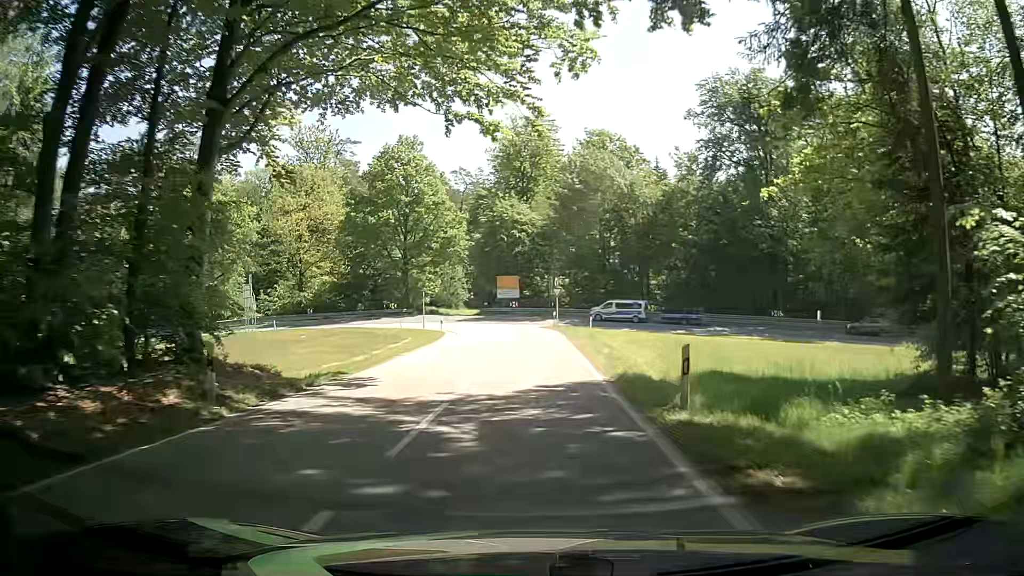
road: tertiary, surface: asphalt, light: Day
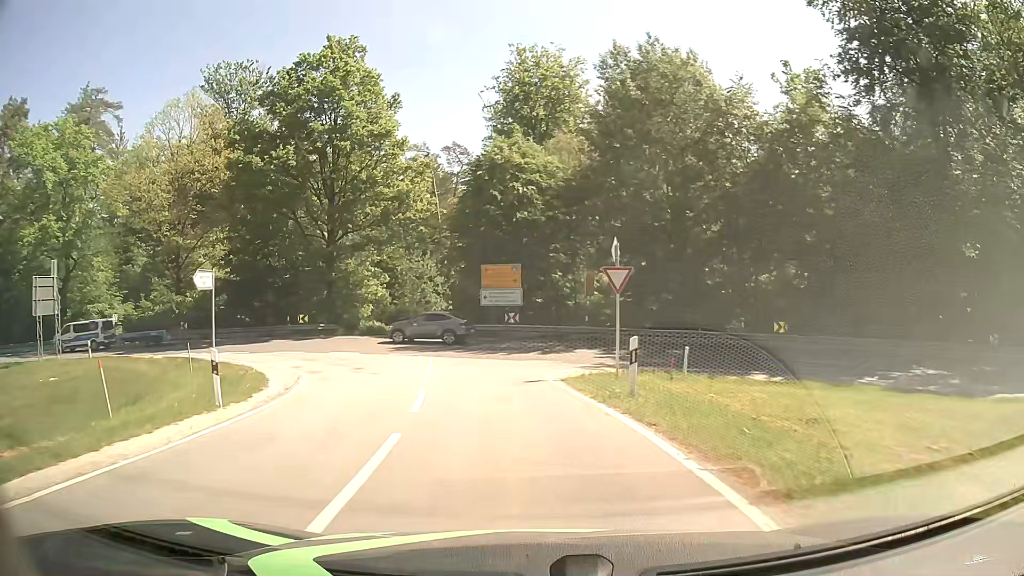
(+0.2, +32.4) m; -1°
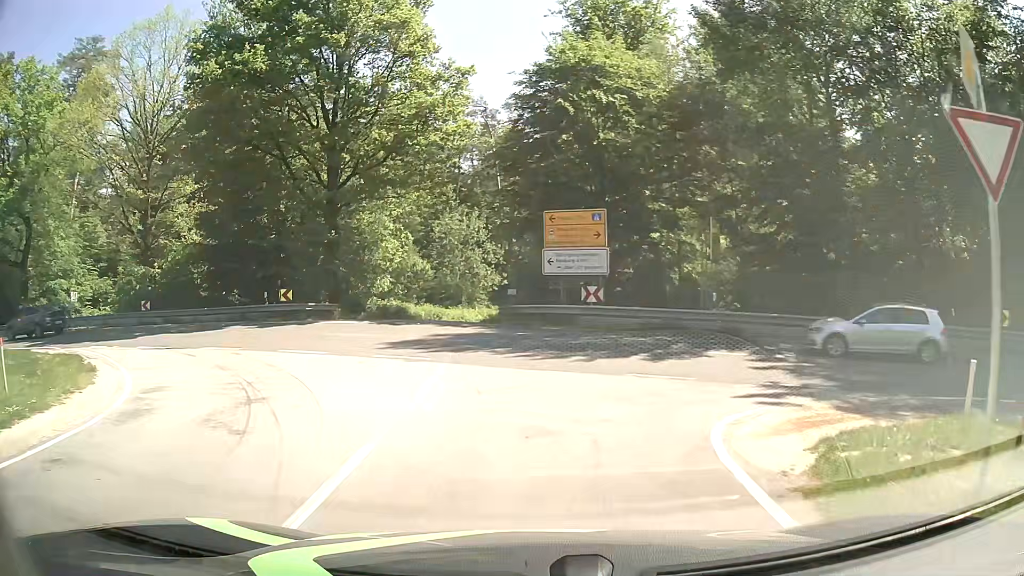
(-0.6, +13.2) m; -5°
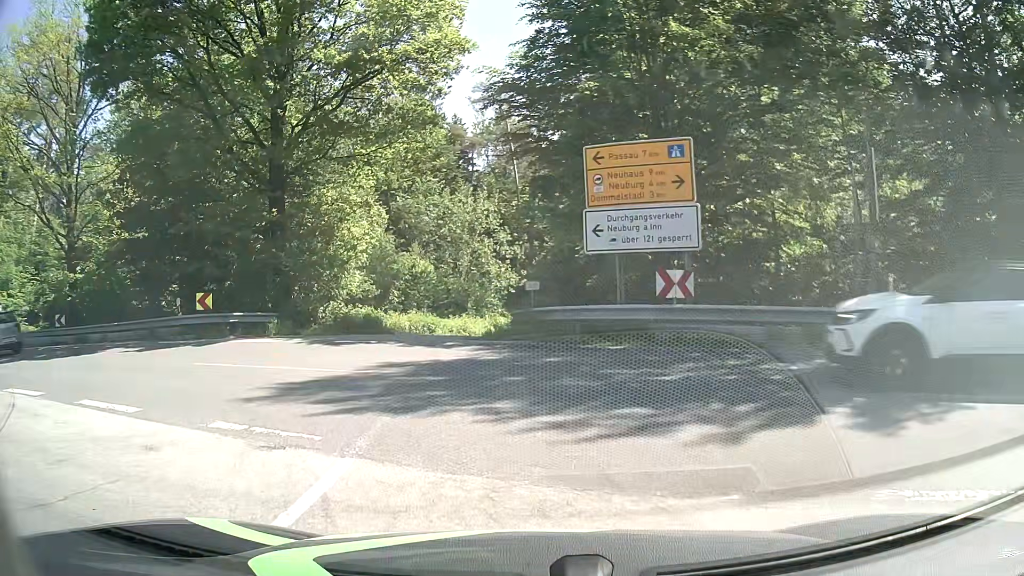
(-0.3, +9.5) m; -4°
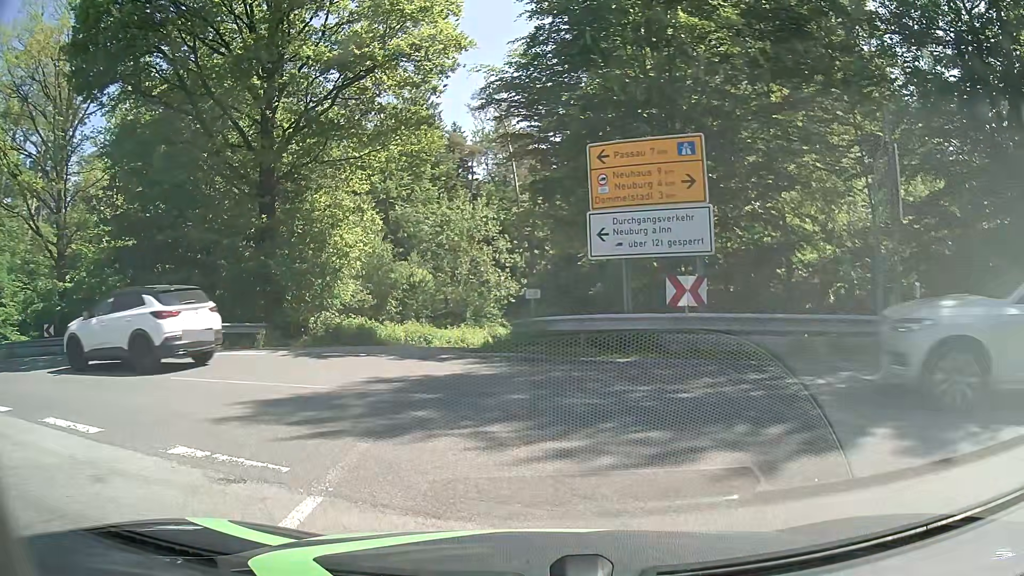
(0.0, +0.9) m; +1°
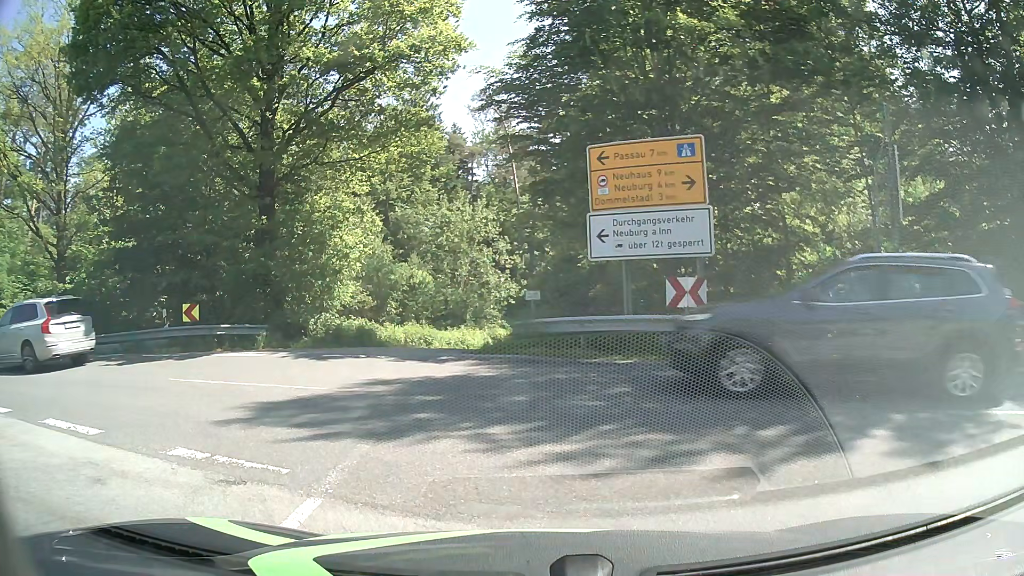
(0.0, +0.1) m; 0°
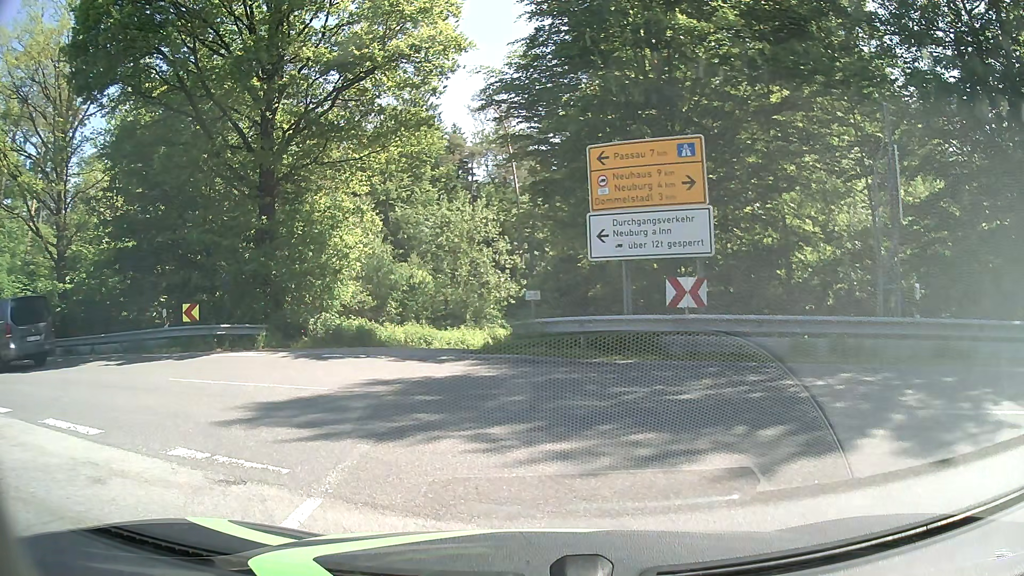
(0.0, 0.0) m; 0°
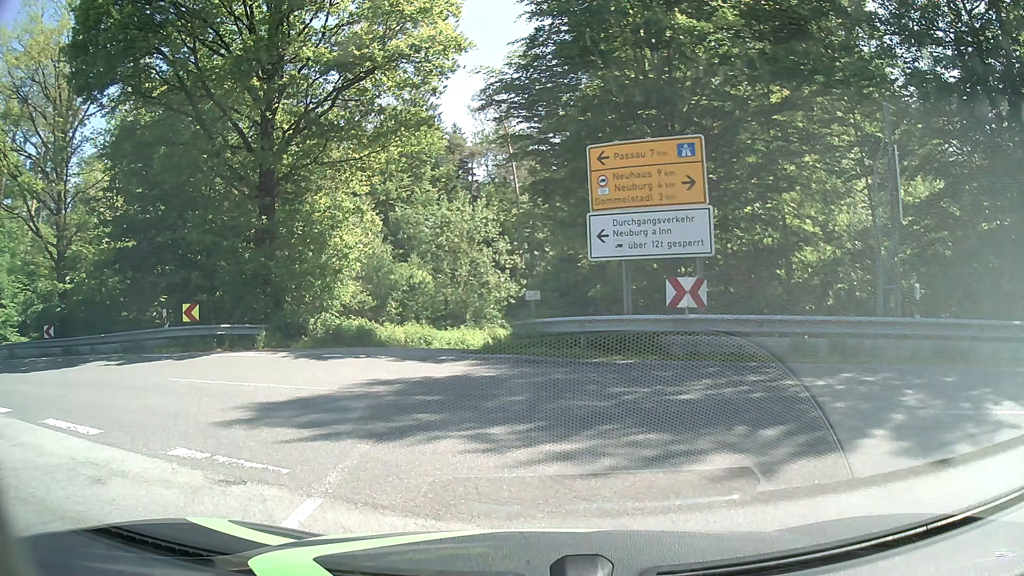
(0.0, 0.0) m; 0°
